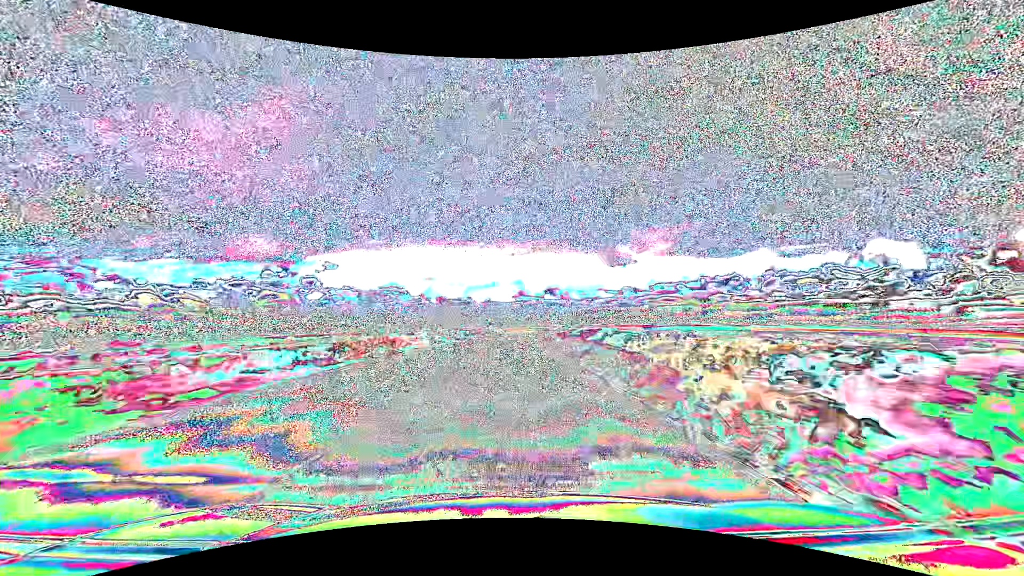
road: primary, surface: asphalt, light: Day
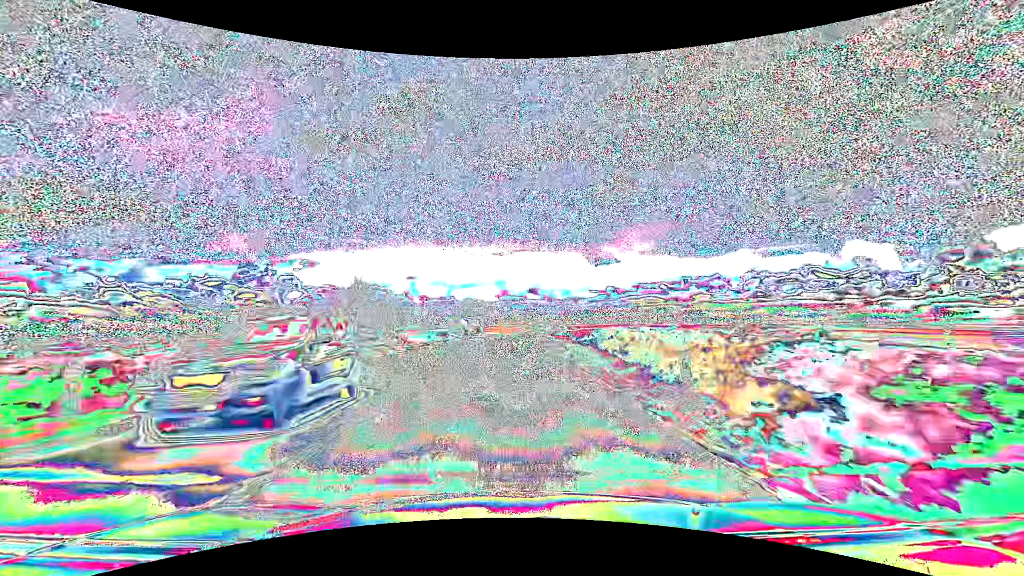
(+0.5, +31.7) m; +2°
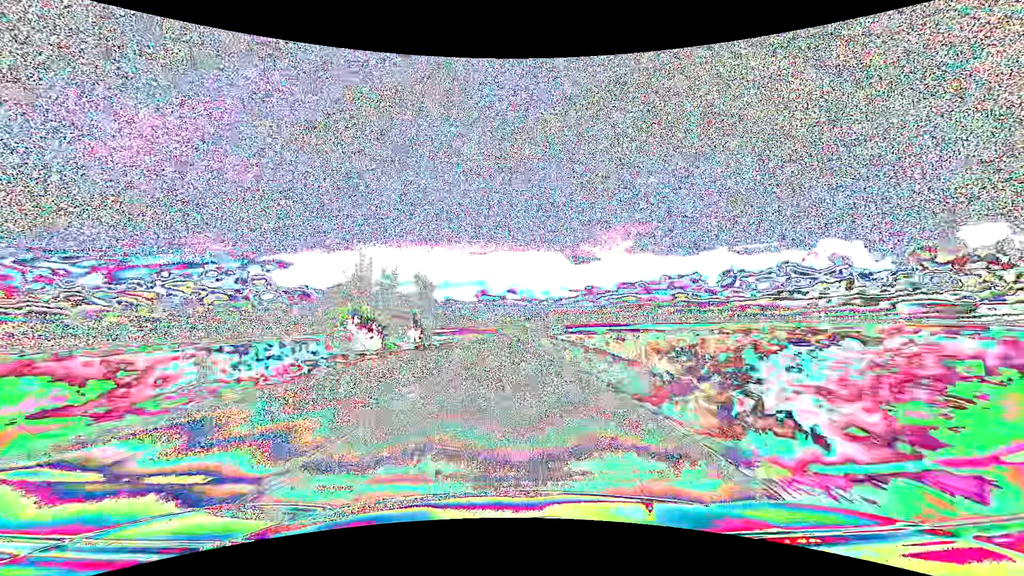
(+1.0, +47.6) m; +2°
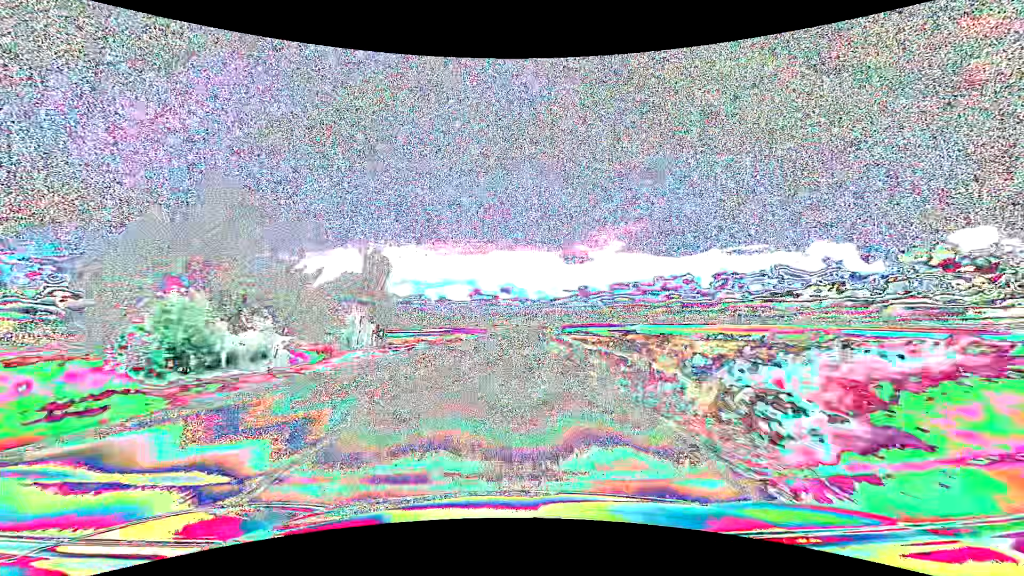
(+0.1, +15.9) m; +1°
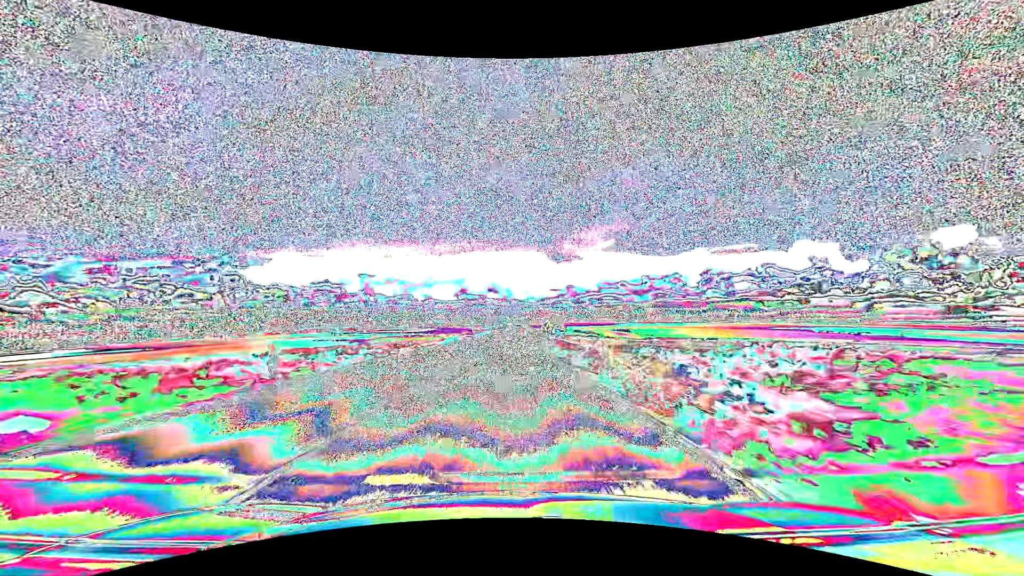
(+0.4, +31.7) m; +1°
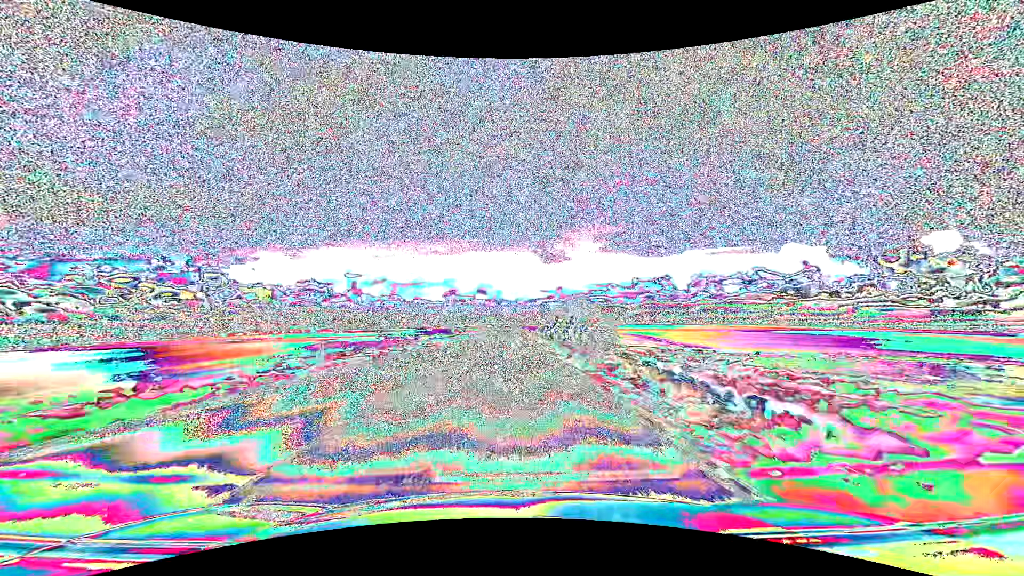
(+0.6, +47.6) m; +1°
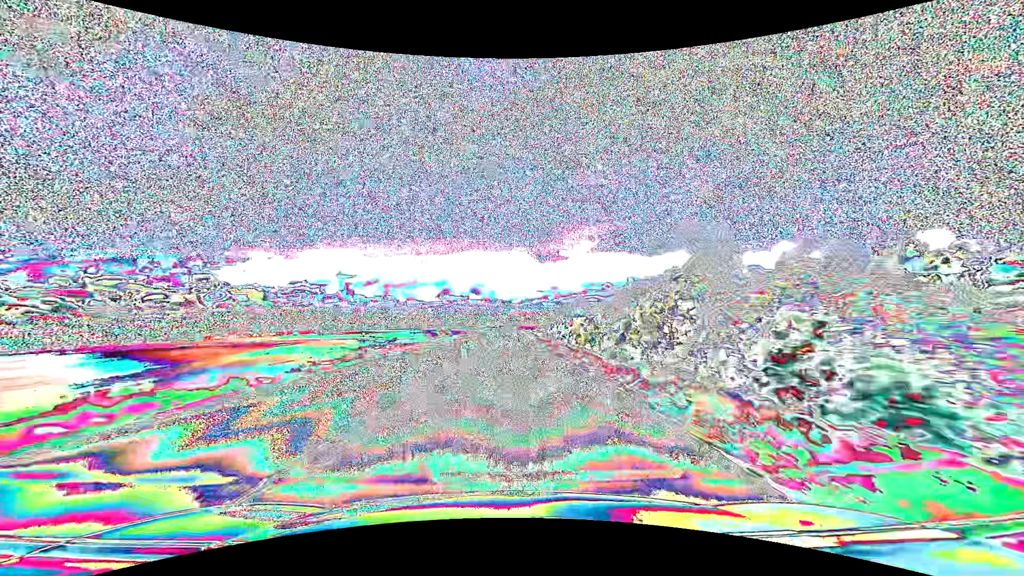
(+0.2, +31.7) m; +1°
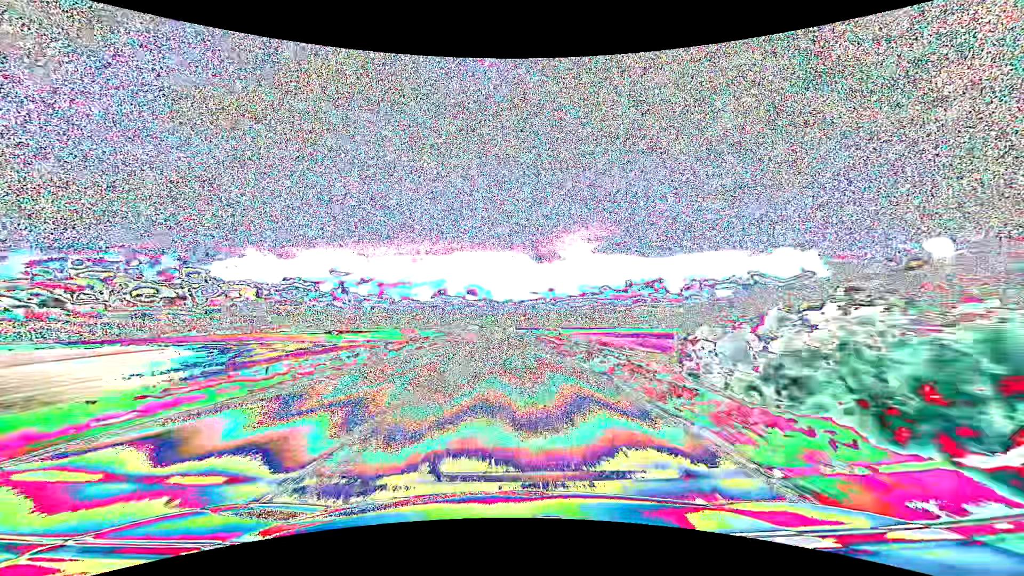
(+0.3, +63.2) m; 0°
